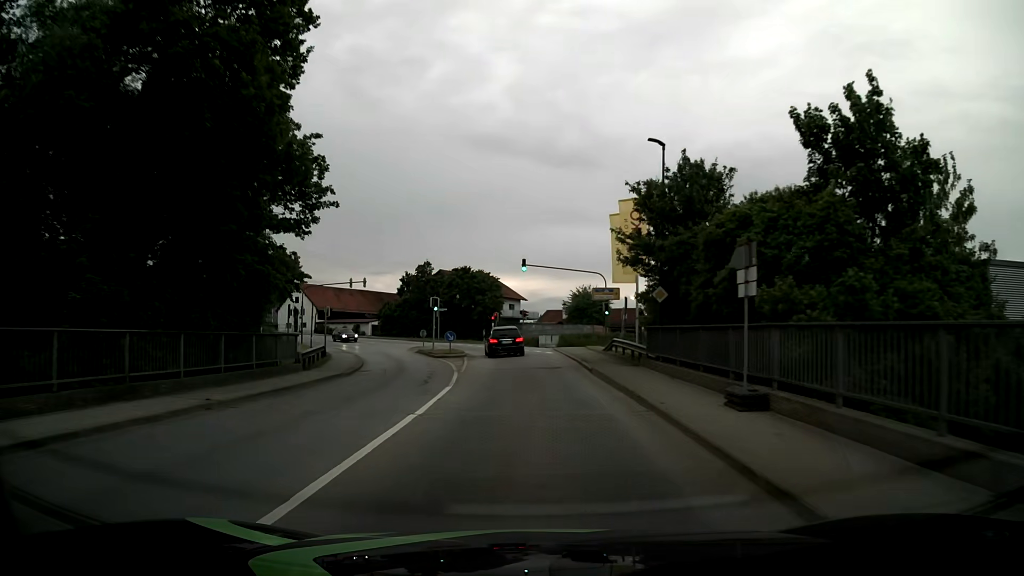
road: tertiary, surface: asphalt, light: Day
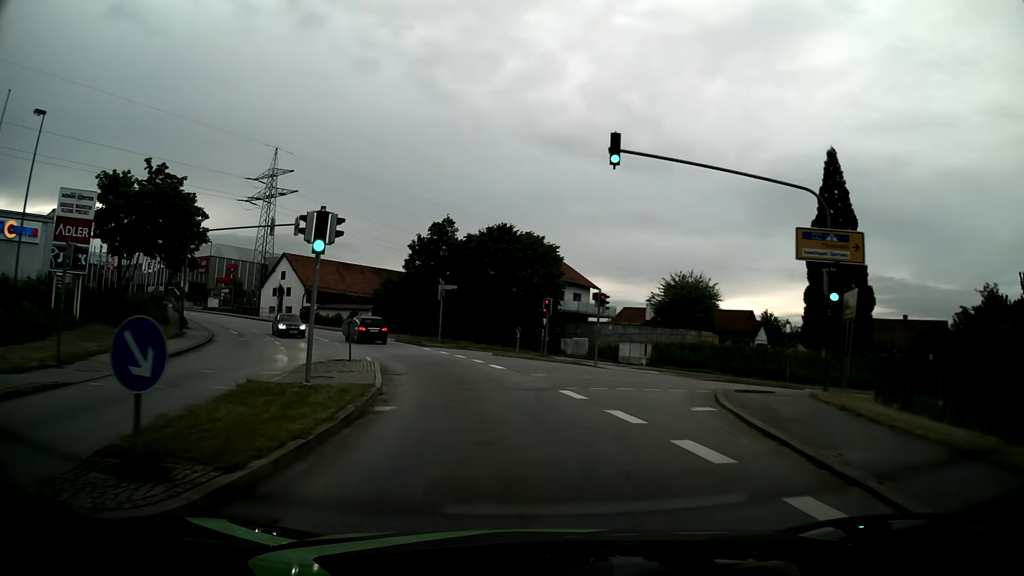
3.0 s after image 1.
(-0.4, +31.7) m; -5°
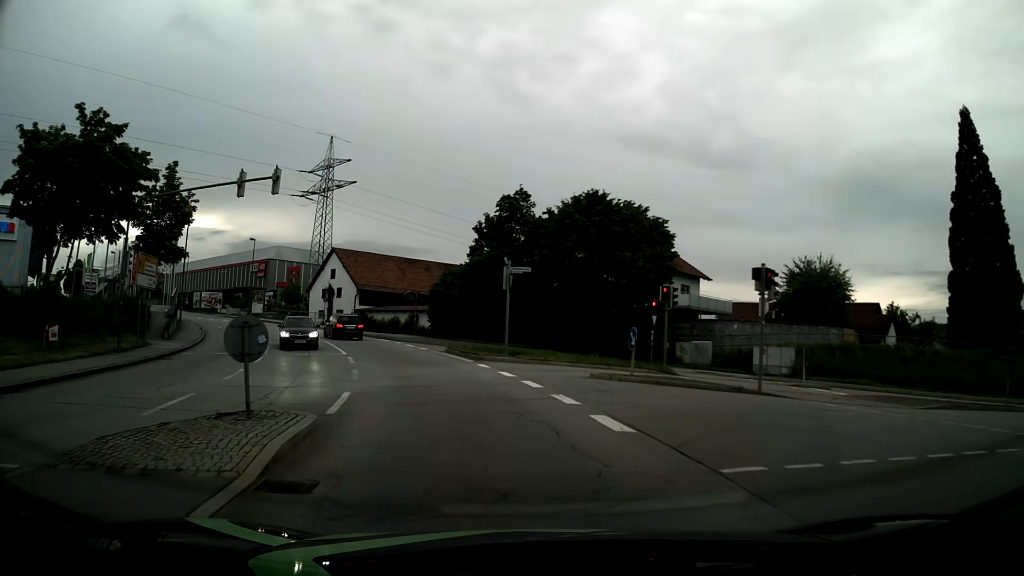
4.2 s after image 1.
(-0.7, +12.7) m; -7°
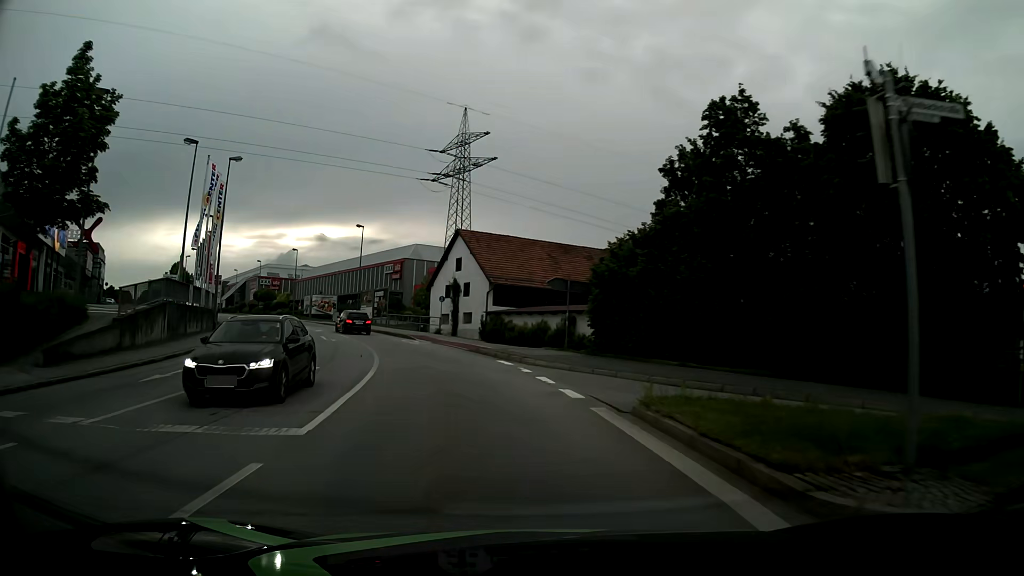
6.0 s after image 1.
(-2.4, +19.4) m; -14°
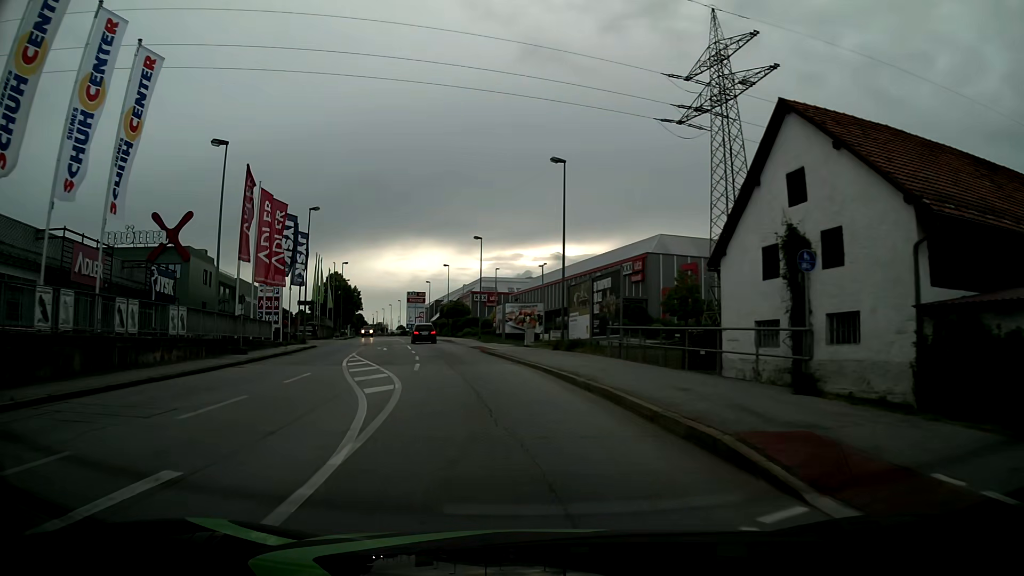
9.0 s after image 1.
(-6.4, +32.9) m; -20°
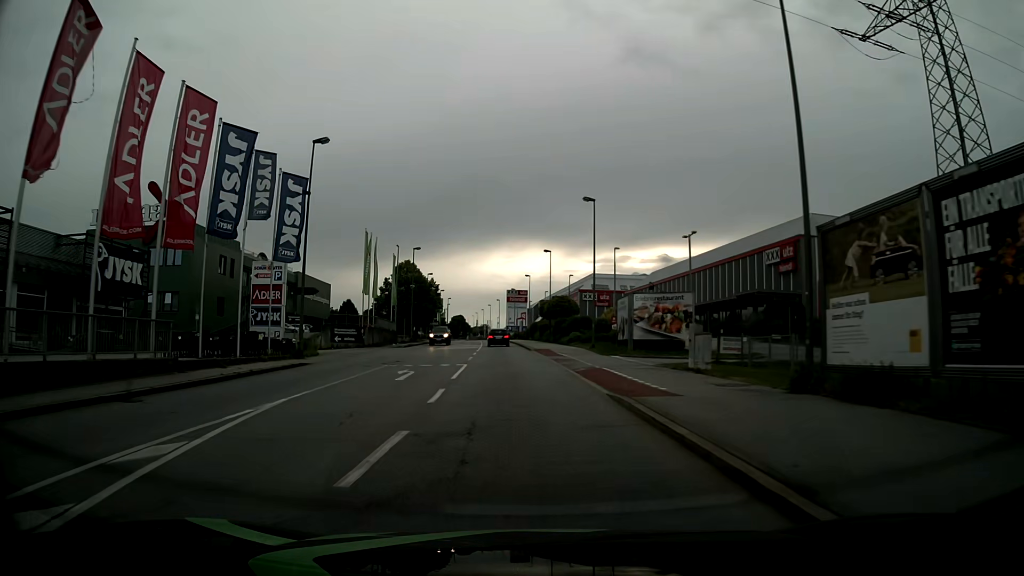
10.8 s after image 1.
(-1.9, +20.5) m; -10°
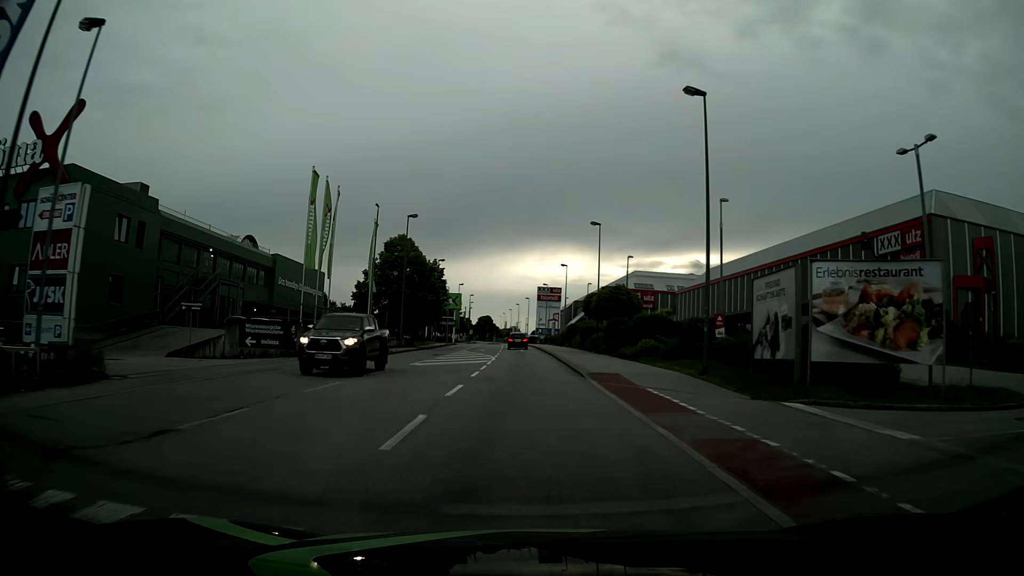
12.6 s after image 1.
(-0.5, +21.3) m; -2°
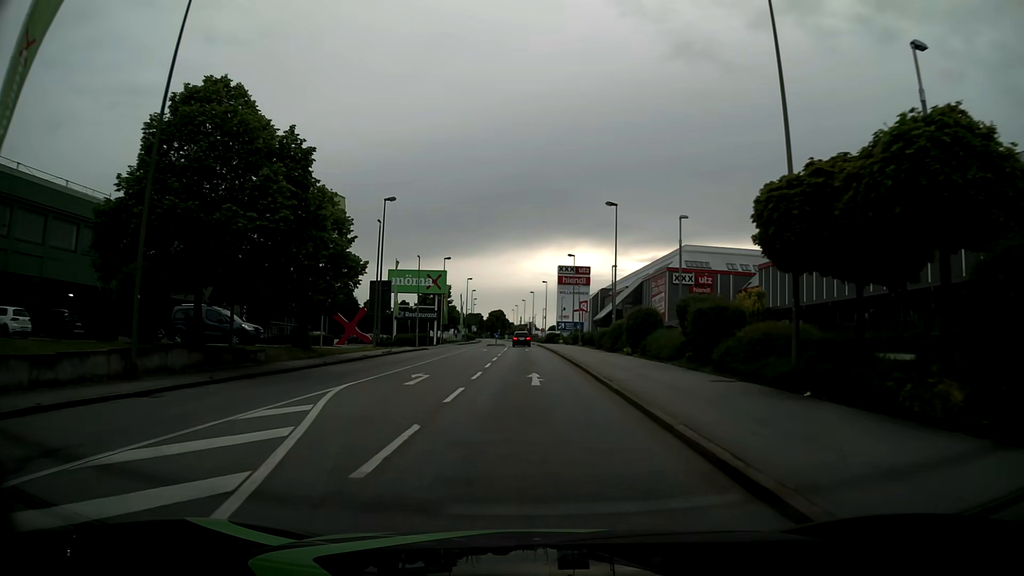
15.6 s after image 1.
(-0.6, +37.3) m; -2°
